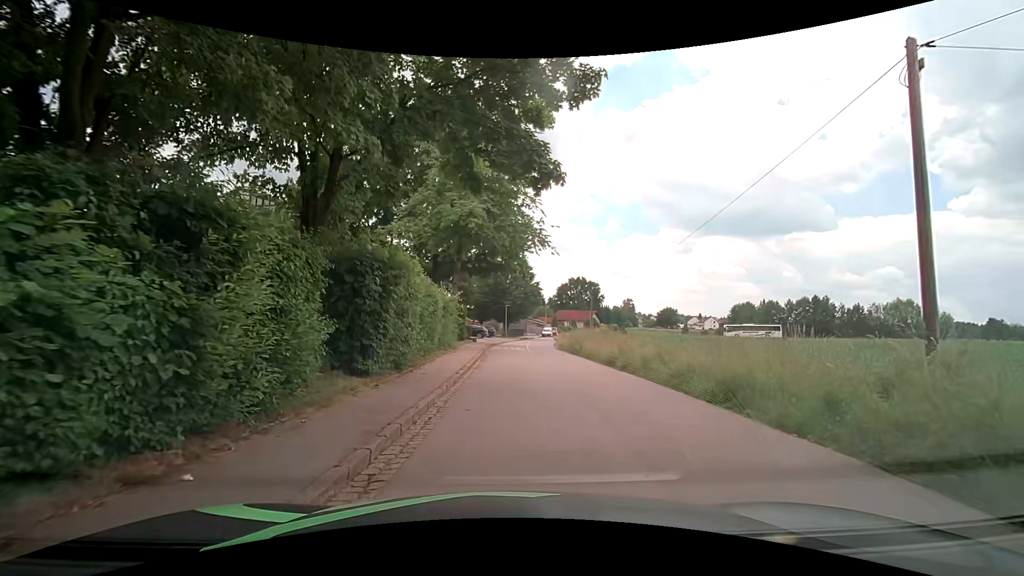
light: Day
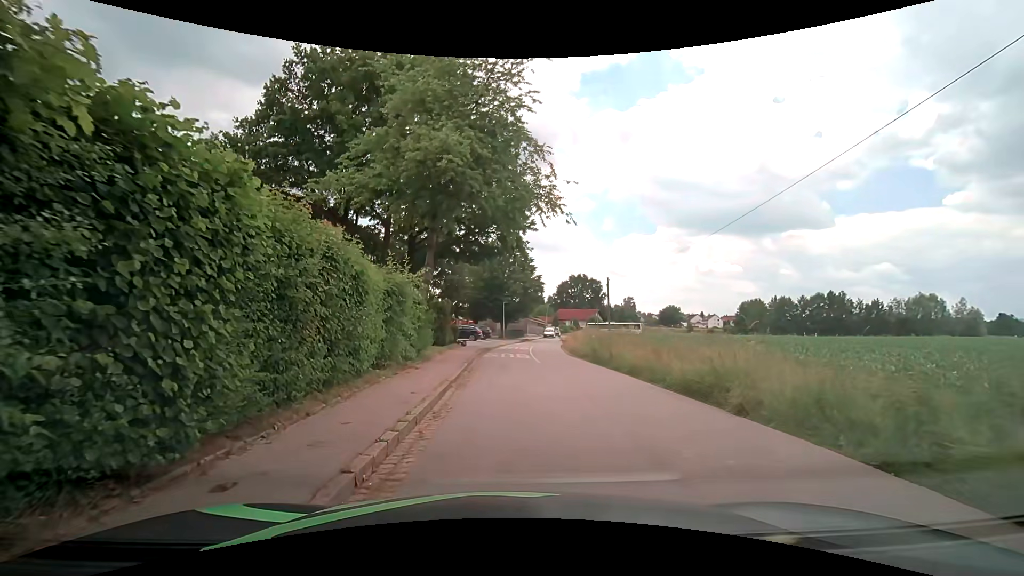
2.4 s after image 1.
(+0.2, +9.0) m; -1°
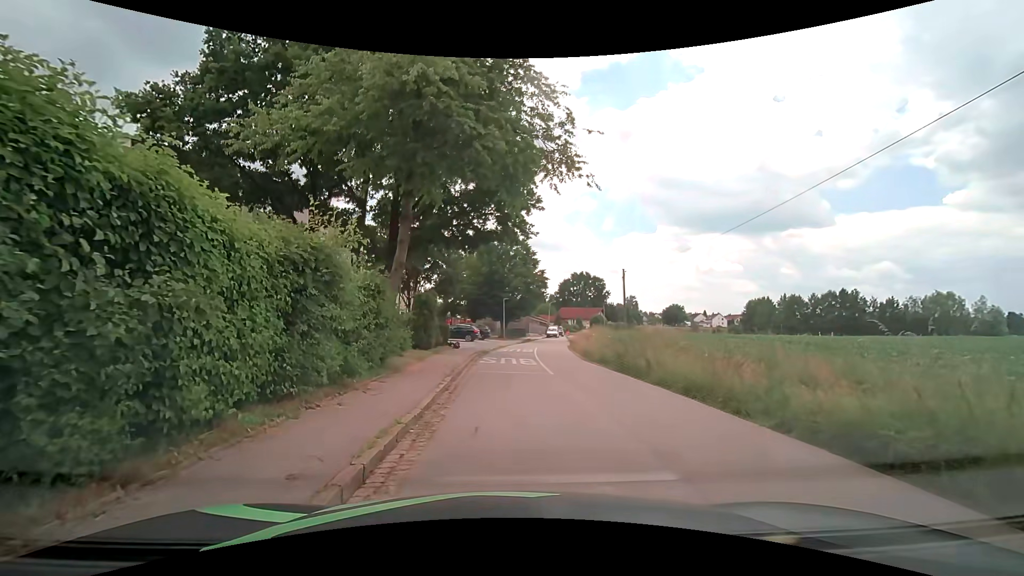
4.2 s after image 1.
(+0.1, +5.2) m; 0°
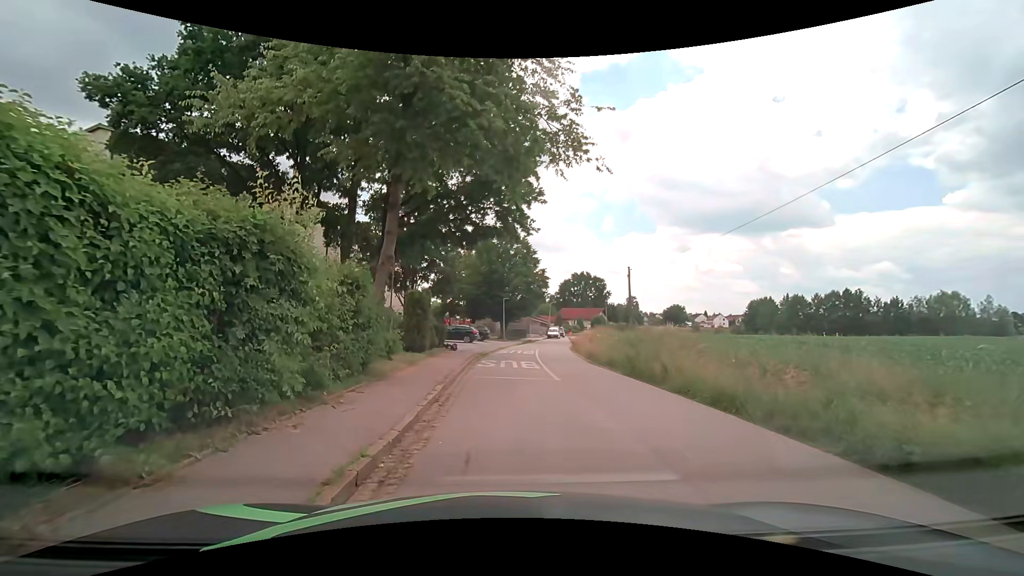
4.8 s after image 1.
(0.0, +1.6) m; +2°
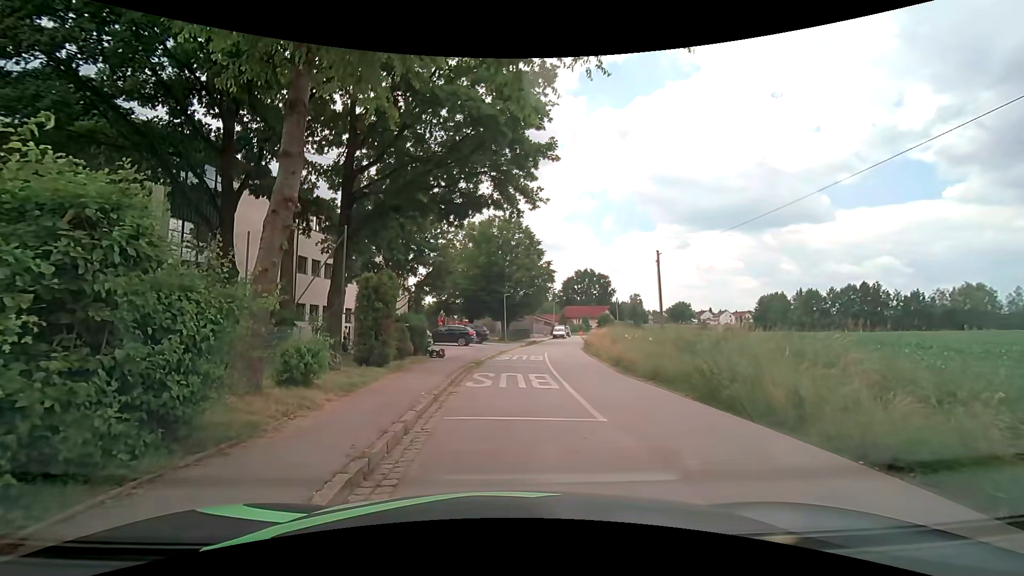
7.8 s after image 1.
(-0.1, +6.2) m; -1°
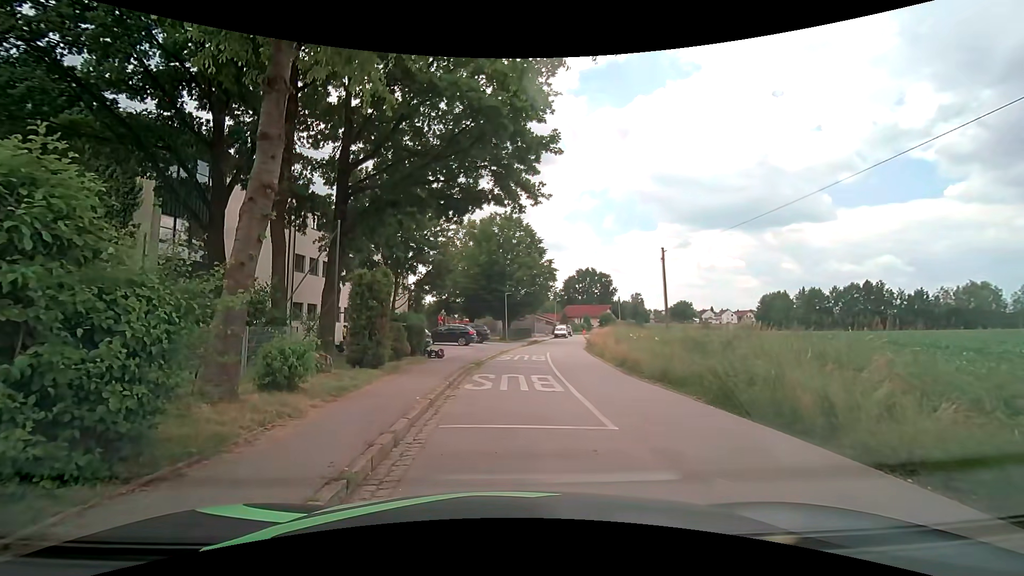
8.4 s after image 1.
(0.0, +0.6) m; 0°
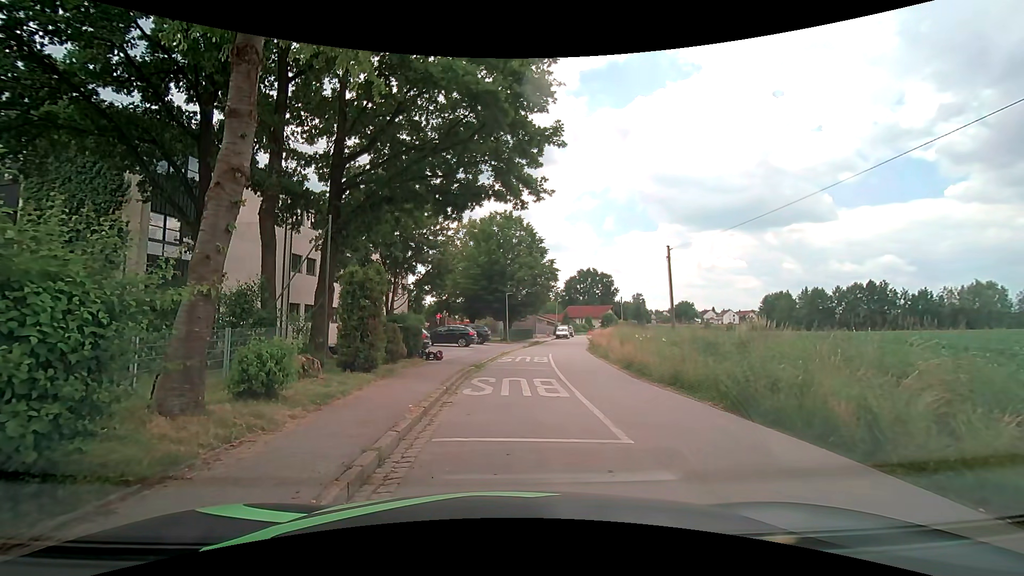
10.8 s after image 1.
(0.0, +0.8) m; 0°
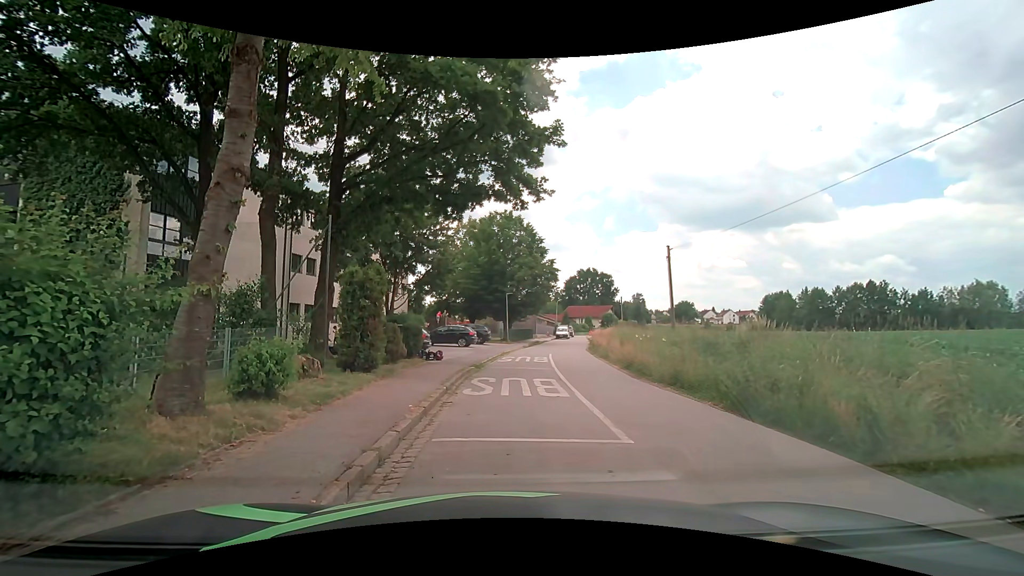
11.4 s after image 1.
(0.0, 0.0) m; 0°
